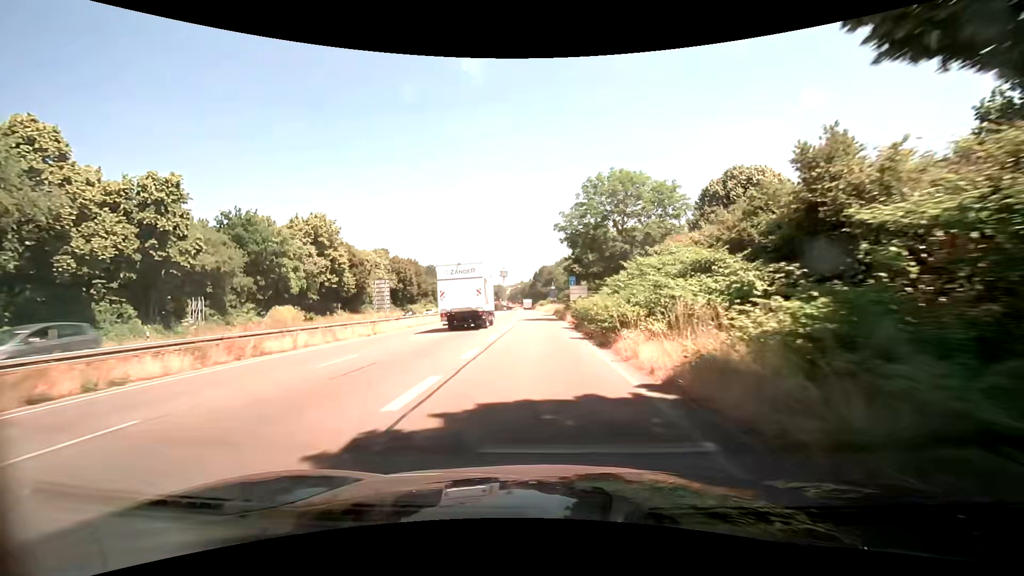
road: trunk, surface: asphalt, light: Day
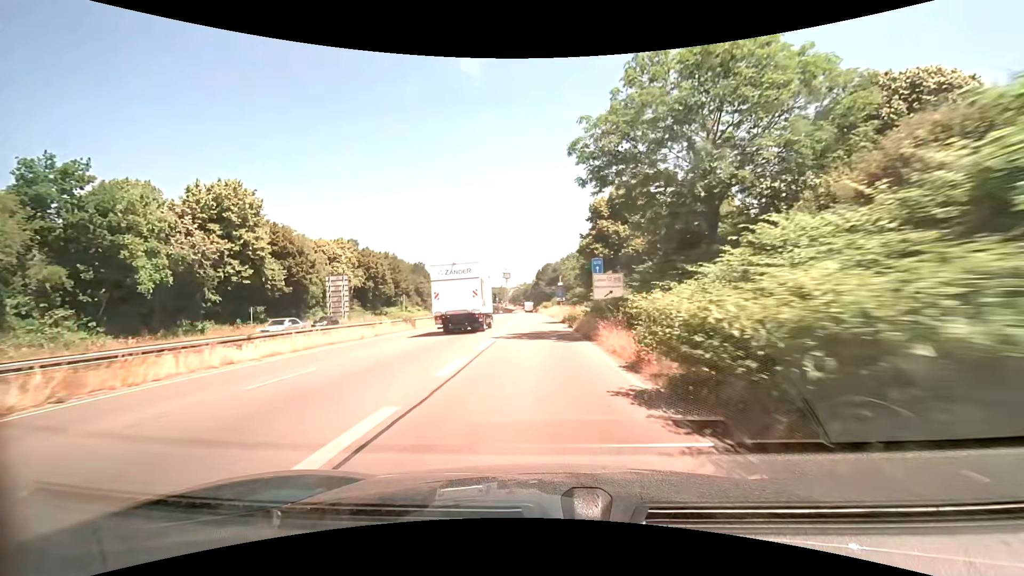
(-0.1, +21.2) m; 0°
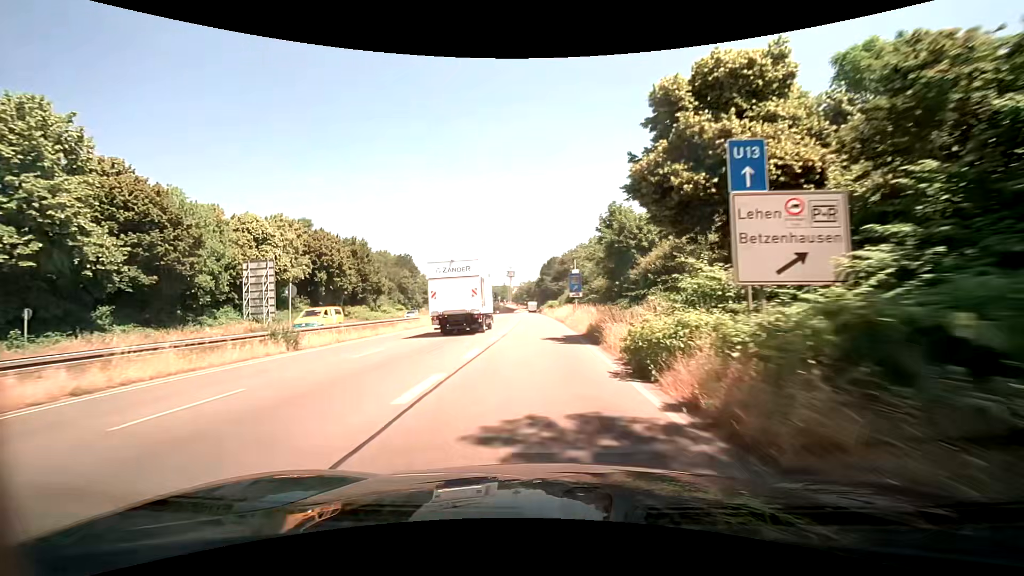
(-0.1, +21.1) m; -1°
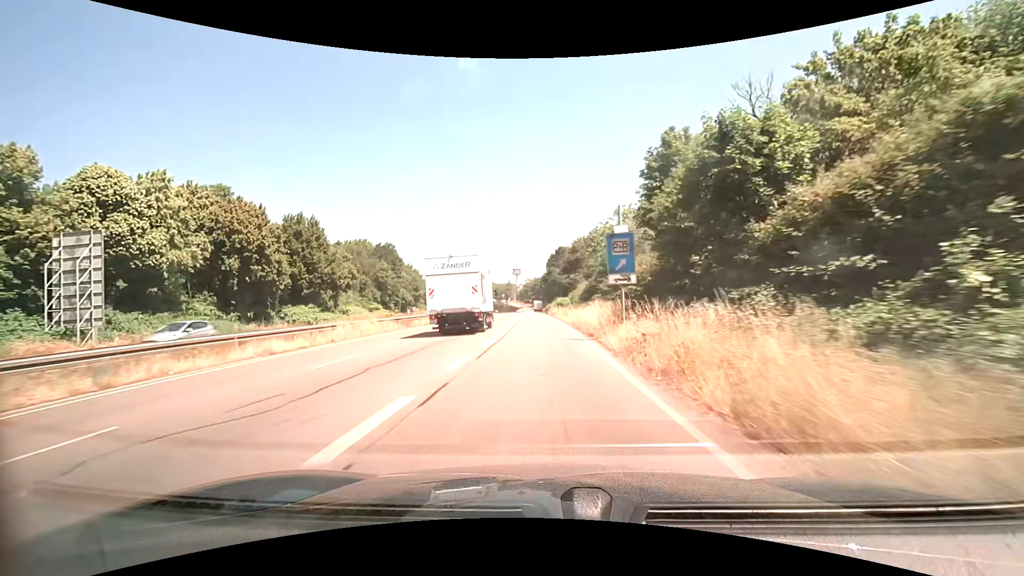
(-0.1, +20.9) m; -1°
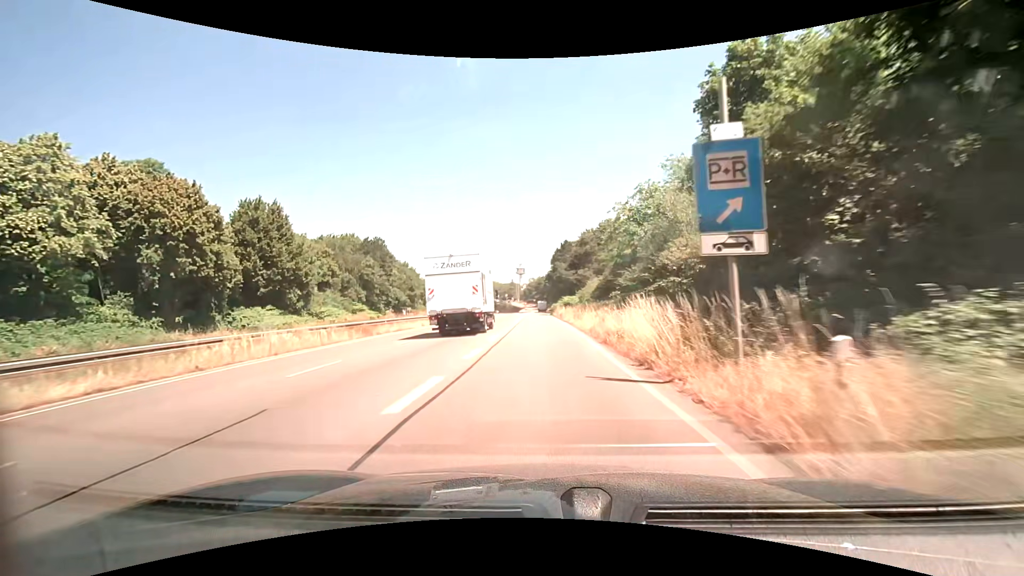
(0.0, +10.4) m; 0°
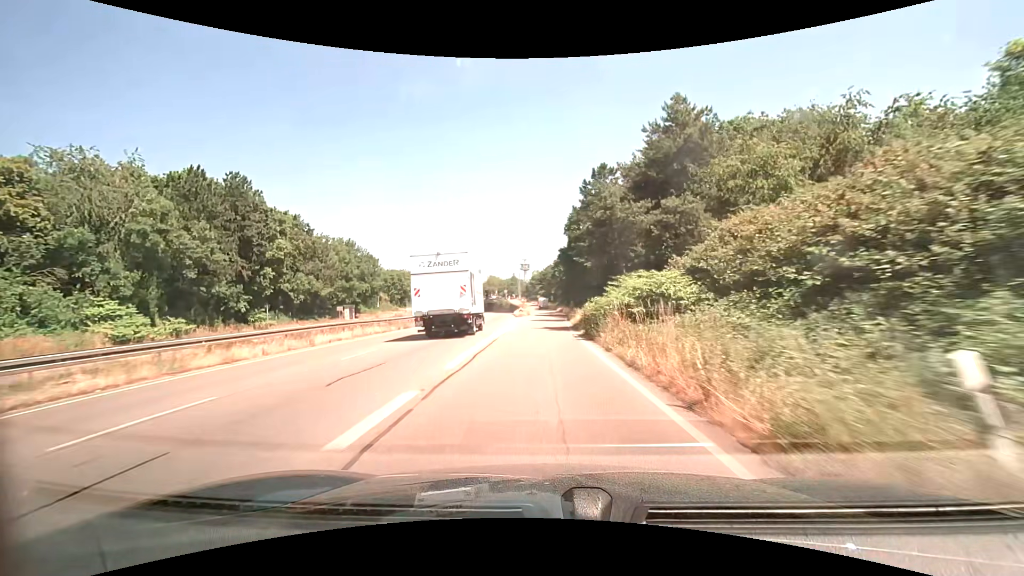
(-0.6, +50.2) m; -1°
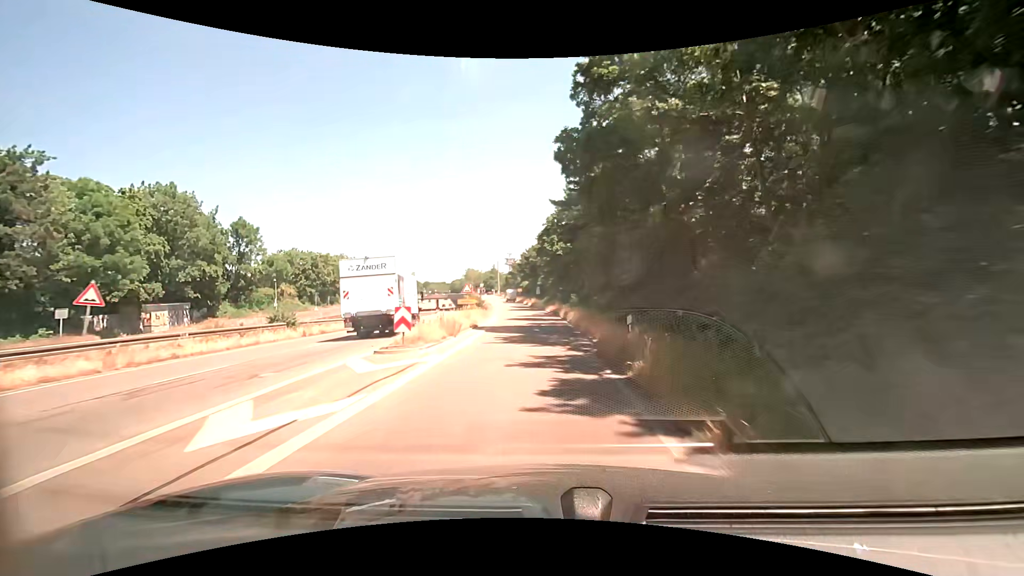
(+0.9, +48.3) m; +2°
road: trunk_link
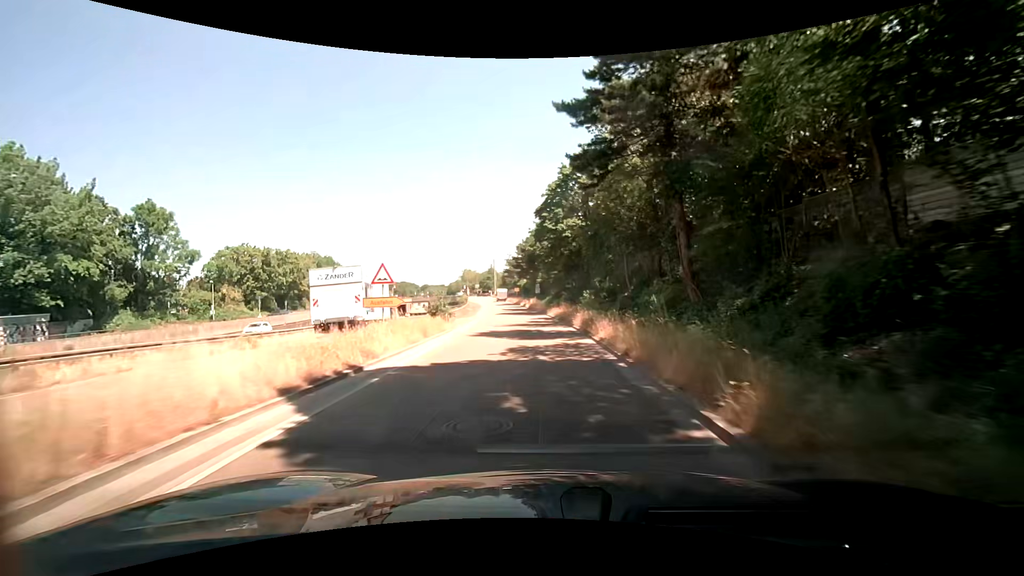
(0.0, +18.7) m; 0°
(0, +10) (0, +20) (-1, +30) (-1, +40) (-2, +50) (-3, +60) (-4, +70) (-5, +80) (-6, +90) (-8, +100) m
